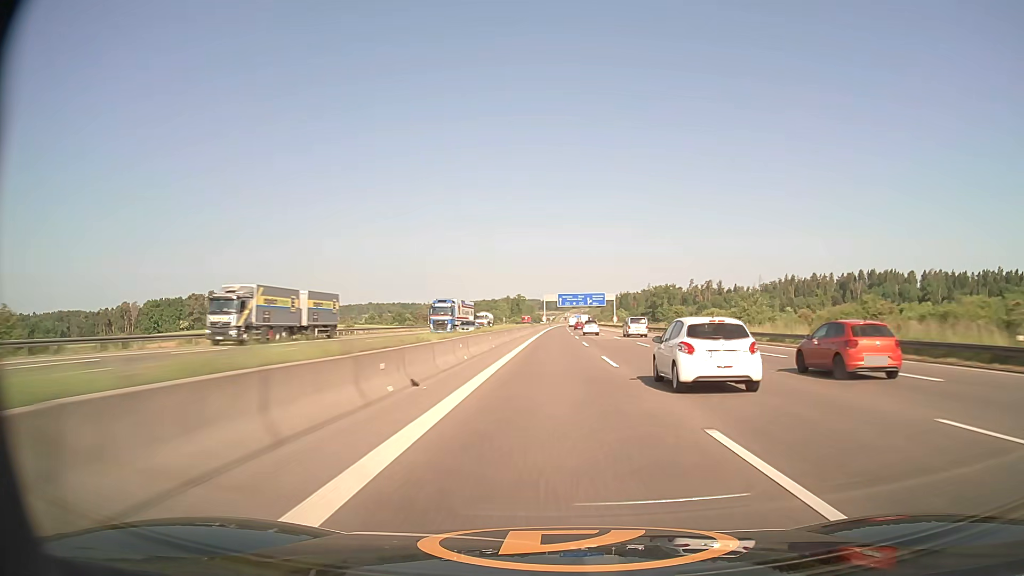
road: motorway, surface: asphalt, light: Day
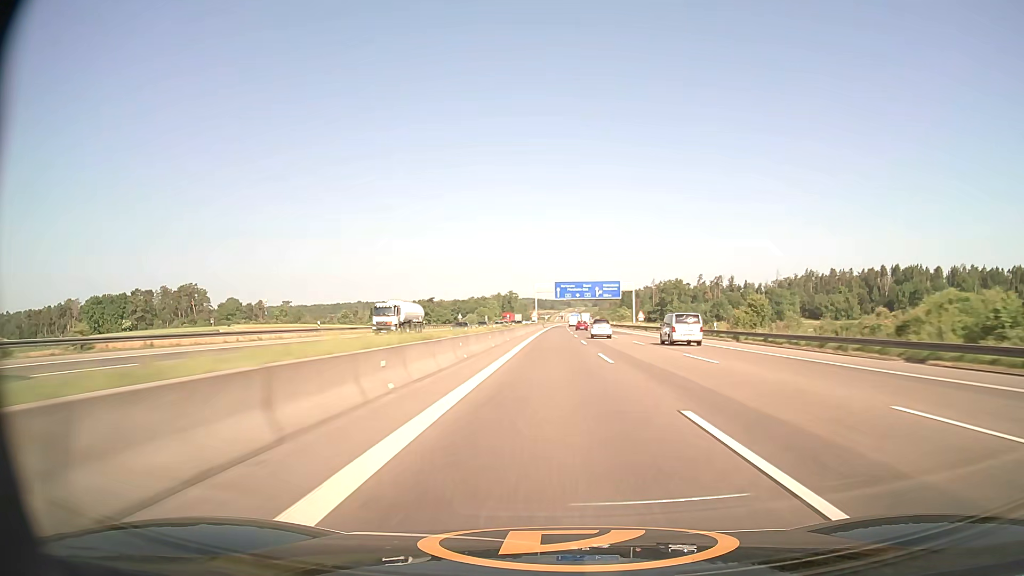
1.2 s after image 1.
(+0.2, +52.4) m; 0°
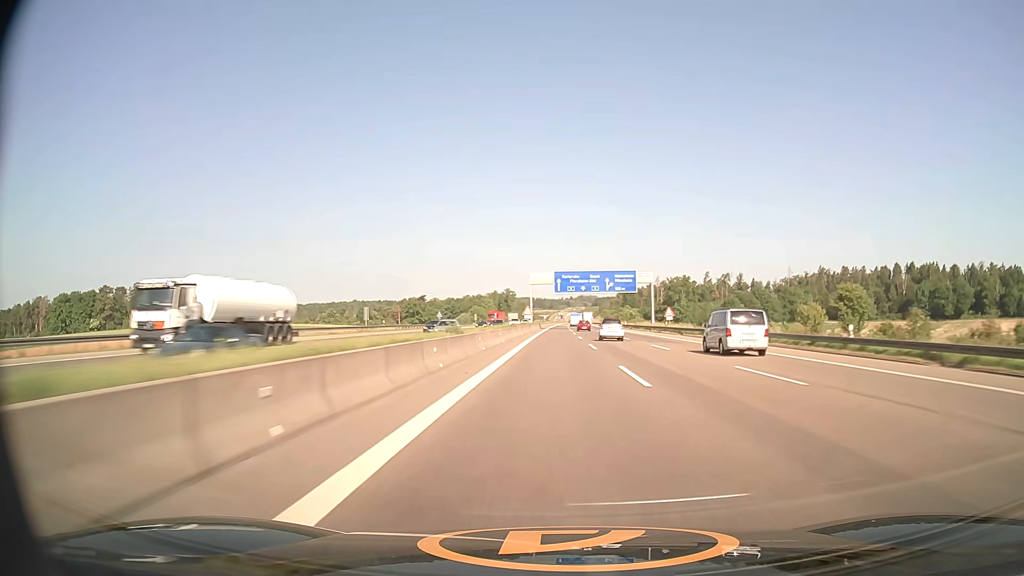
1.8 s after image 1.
(0.0, +26.1) m; 0°
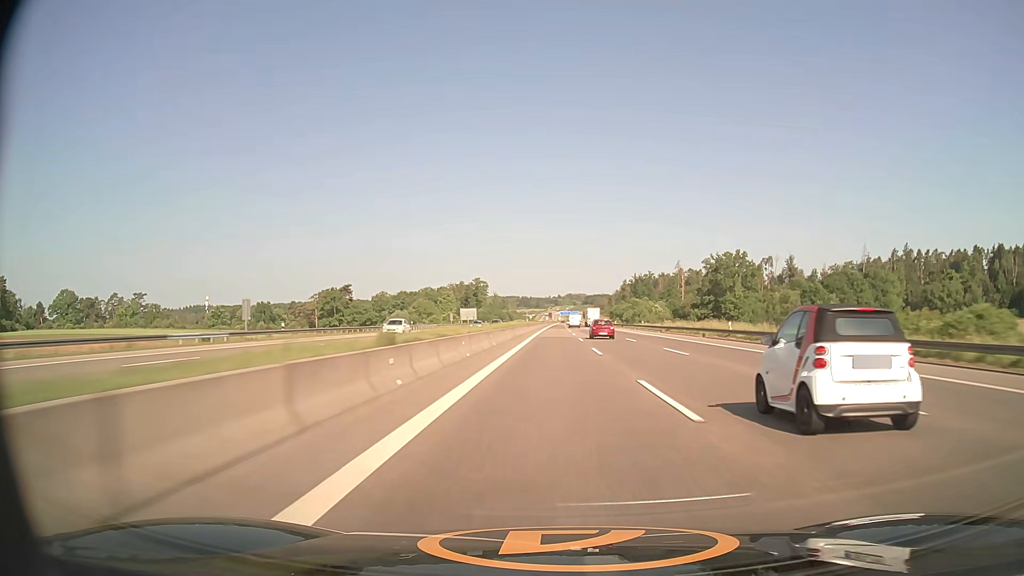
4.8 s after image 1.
(+1.2, +130.5) m; +1°
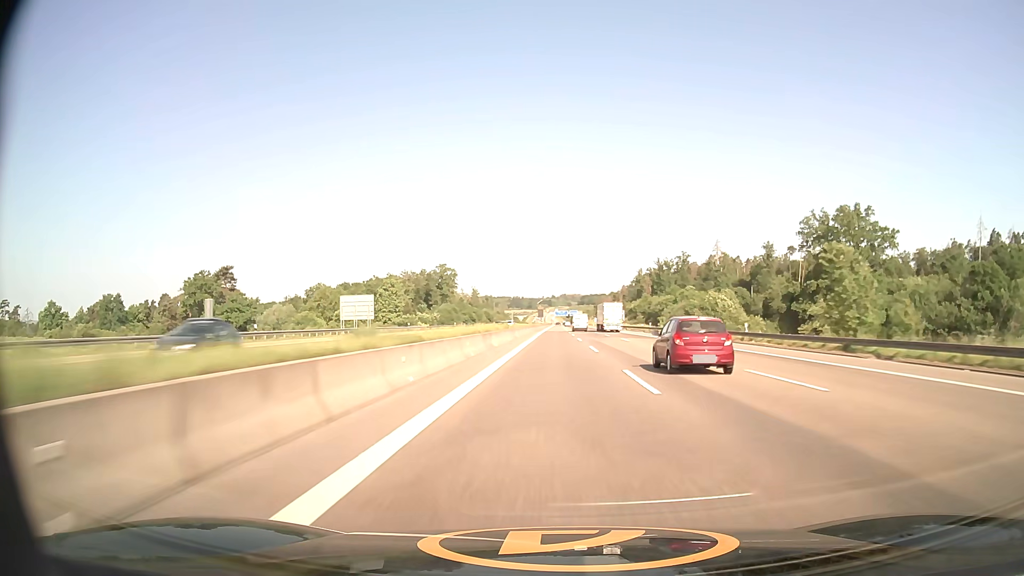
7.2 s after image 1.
(+0.6, +103.9) m; +1°
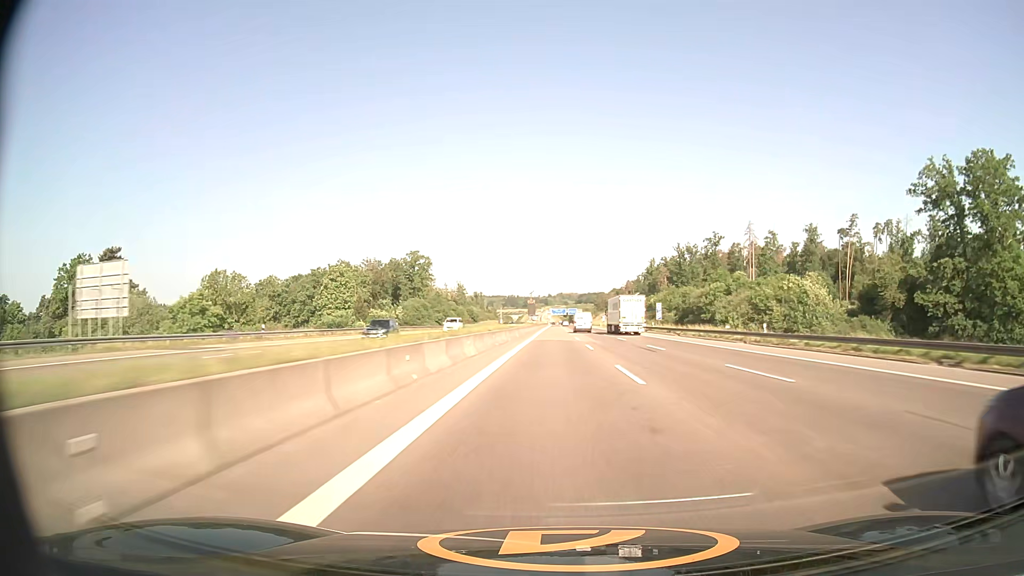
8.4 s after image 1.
(+0.1, +51.9) m; 0°
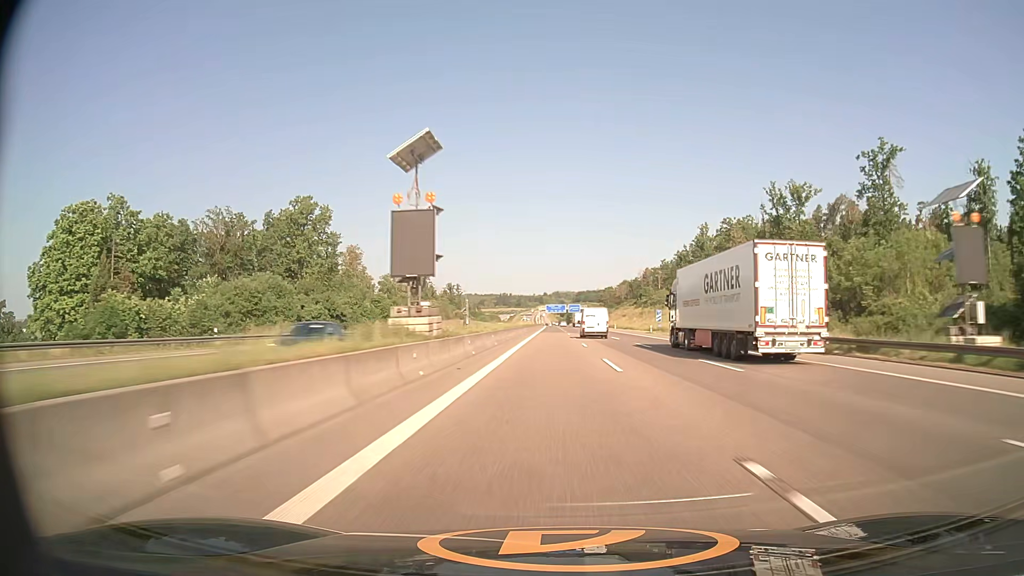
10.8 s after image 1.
(+0.4, +103.8) m; 0°
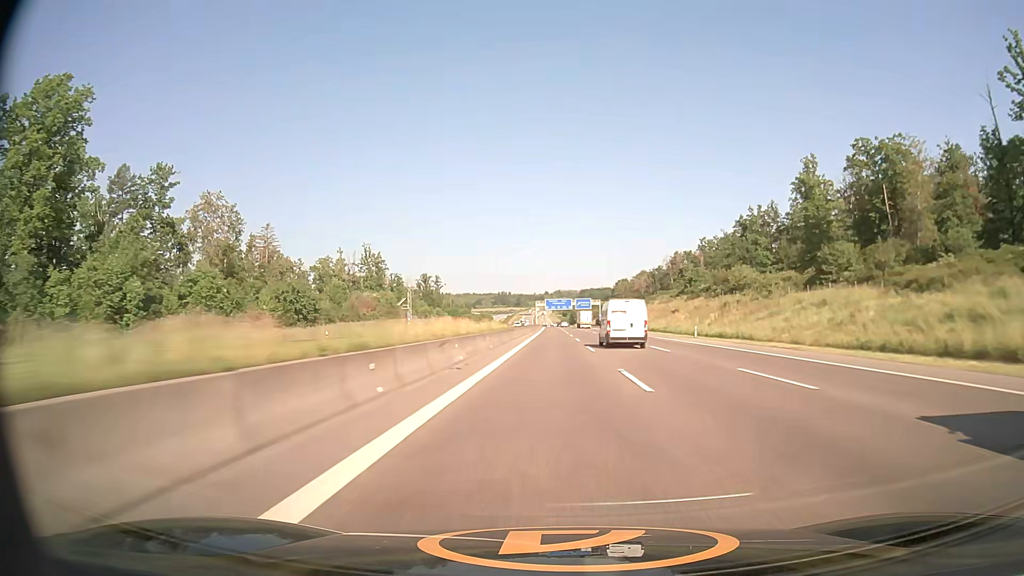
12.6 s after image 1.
(0.0, +77.2) m; 0°
(0, +10) (0, +20) (0, +30) (0, +40) (0, +50) (0, +60) (0, +70) (0, +80) (0, +90) (0, +100) m
